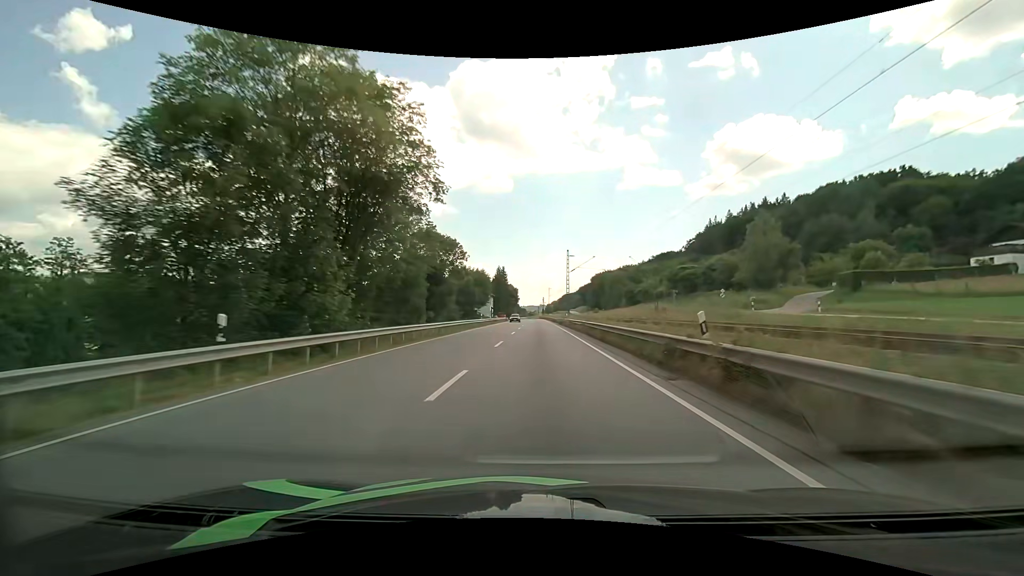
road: primary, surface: asphalt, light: Day
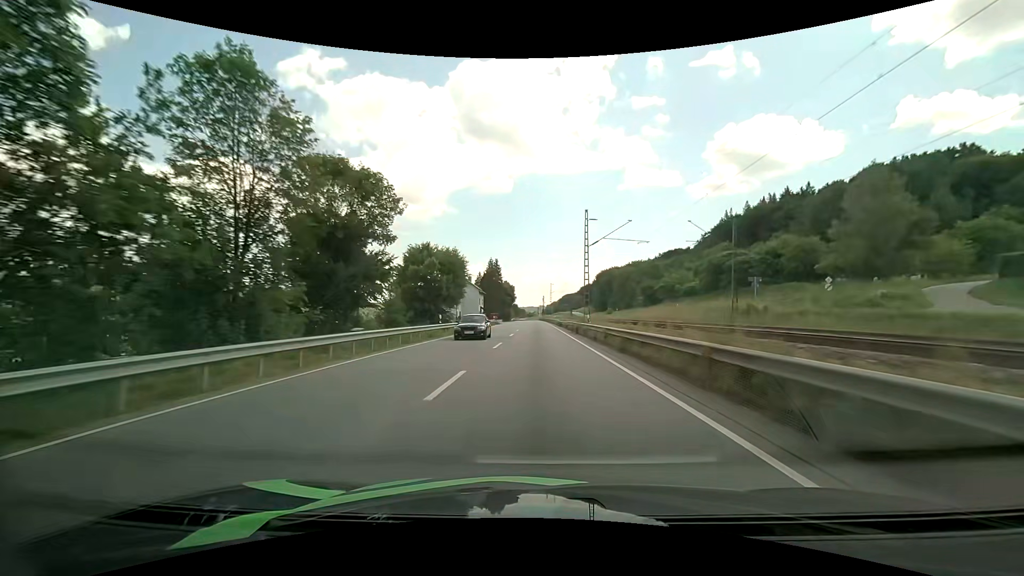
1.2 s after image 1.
(+0.1, +24.4) m; 0°
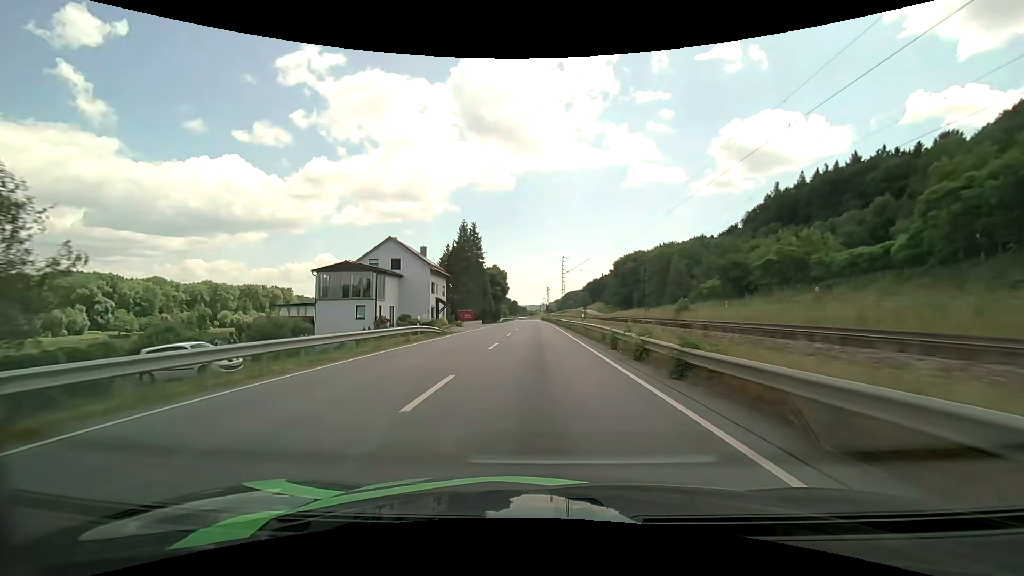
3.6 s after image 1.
(0.0, +50.2) m; 0°
(0, +10) (0, +20) (0, +30) (0, +40) (0, +50) (0, +60) (0, +70) (0, +80) (-1, +90) (-1, +100) m
